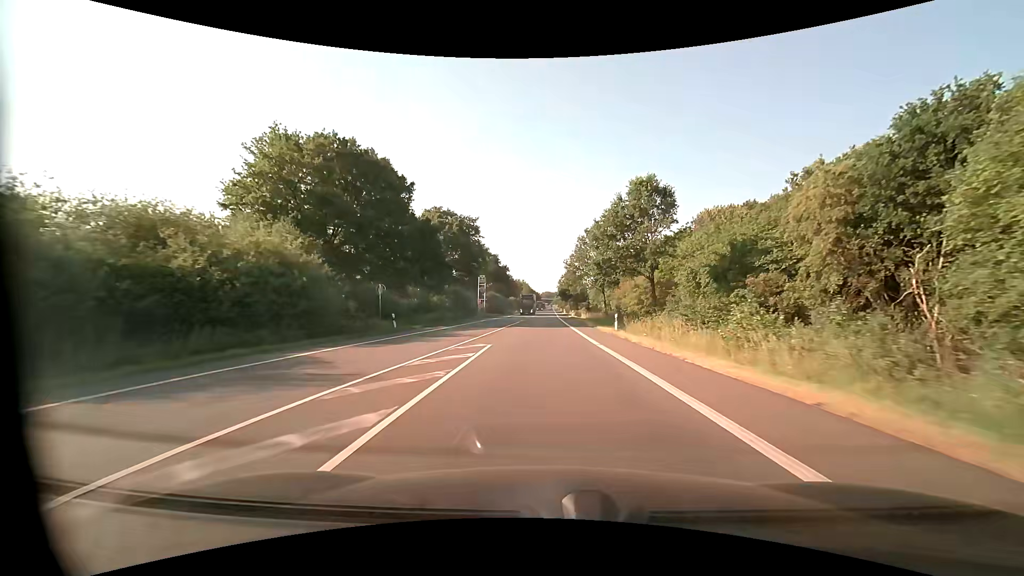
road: primary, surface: asphalt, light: Day
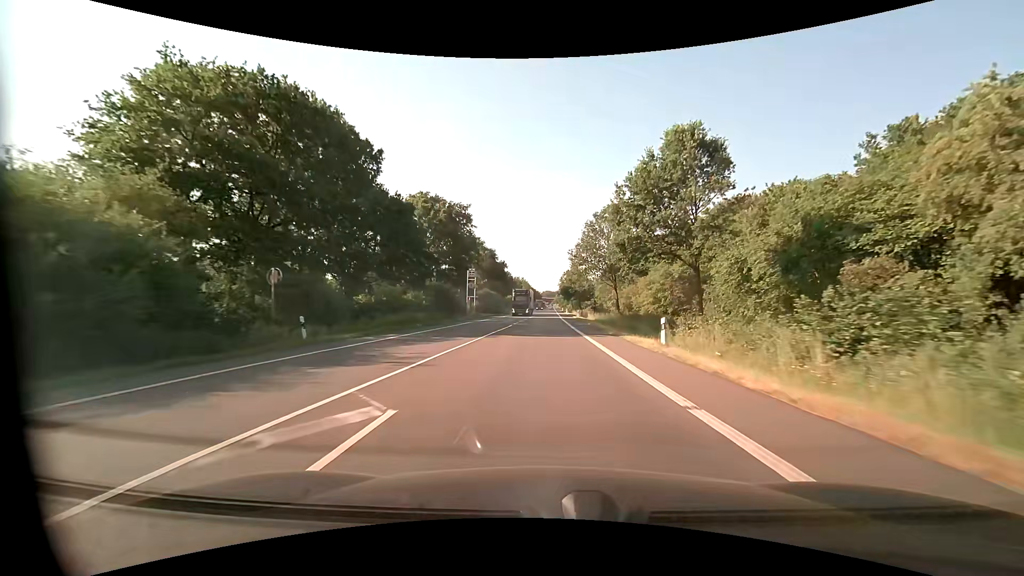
(0.0, +11.6) m; 0°
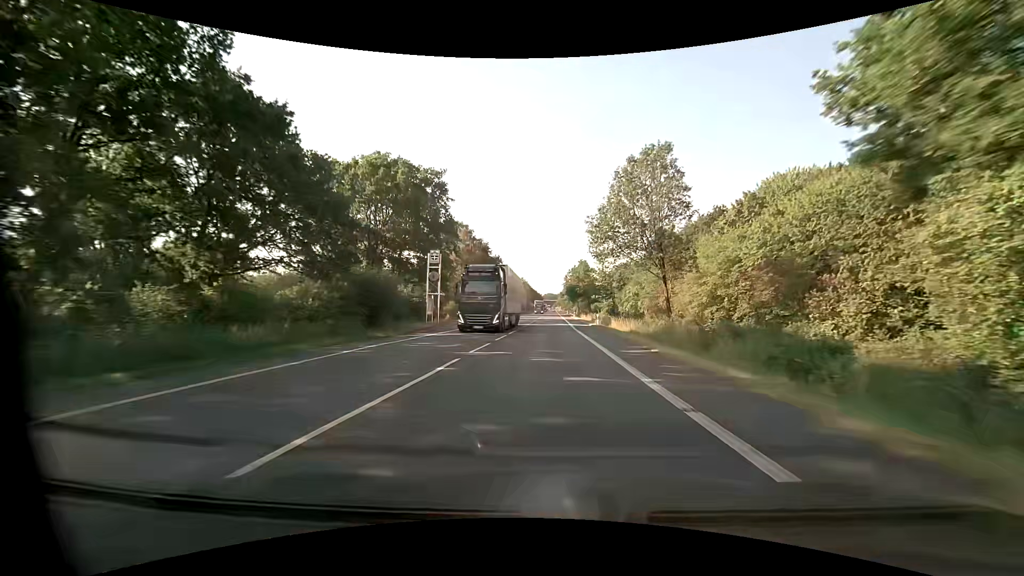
(0.0, +23.2) m; 0°
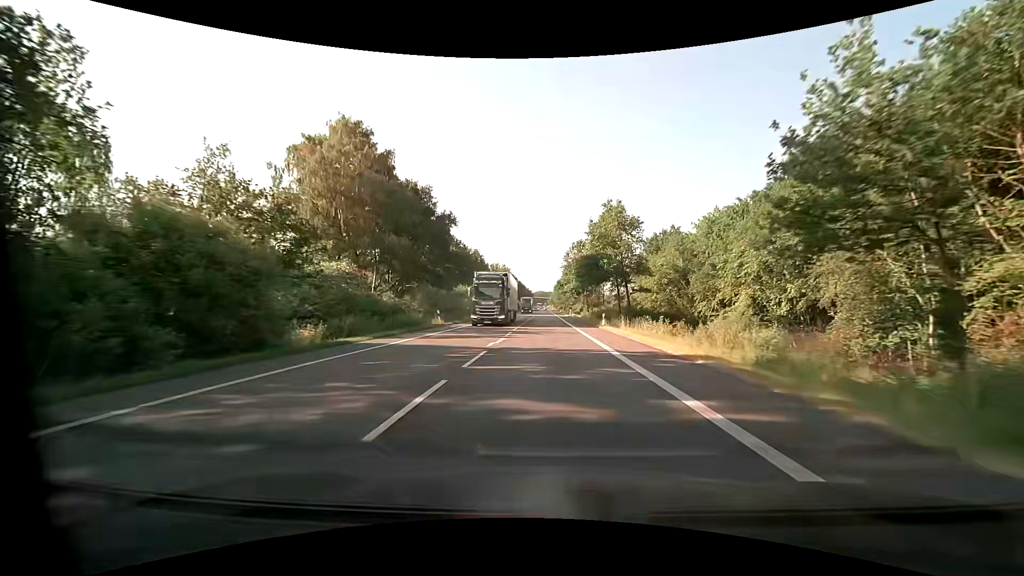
(+0.5, +58.0) m; +1°
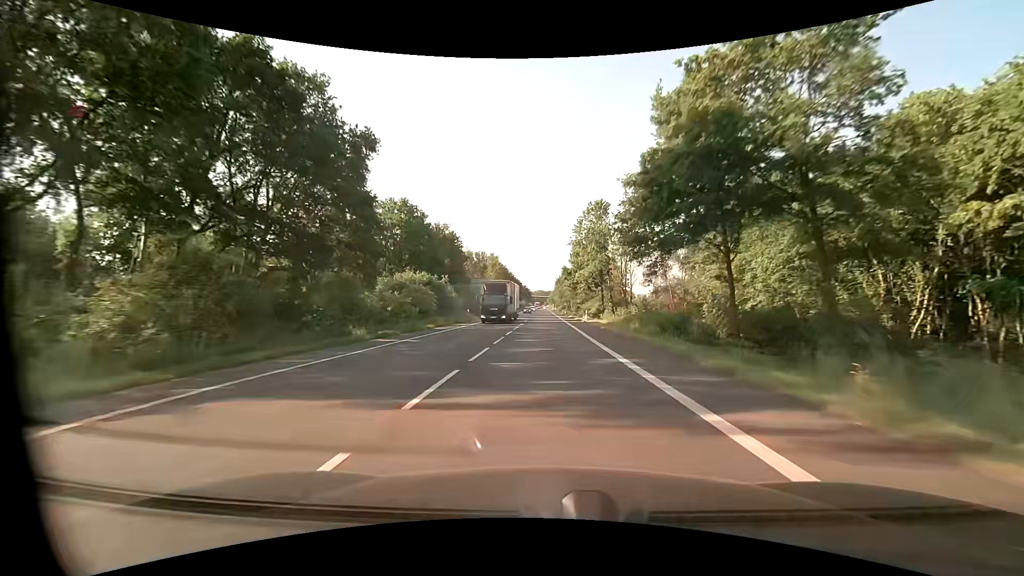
(0.0, +34.8) m; 0°
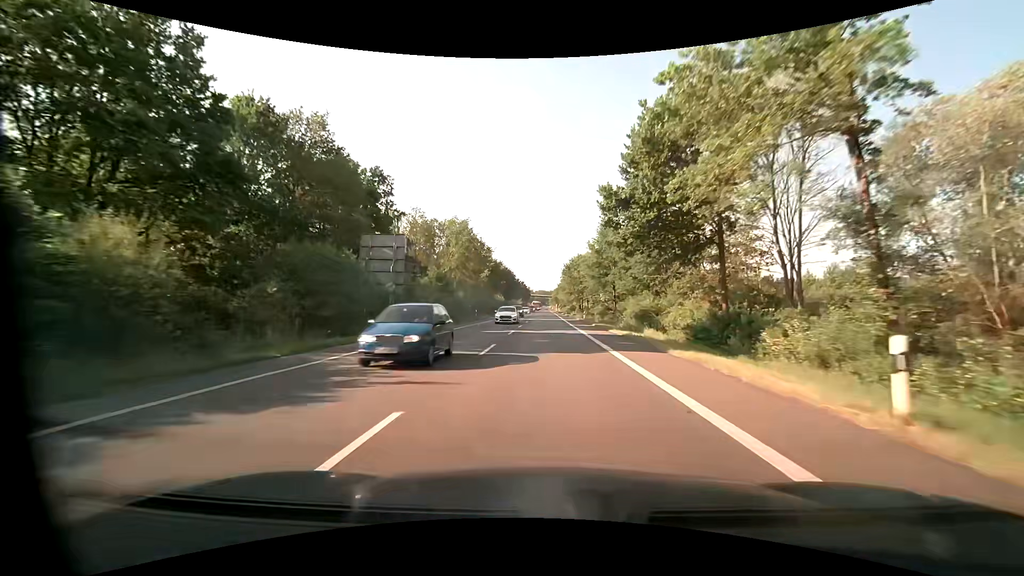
(-0.2, +46.5) m; 0°
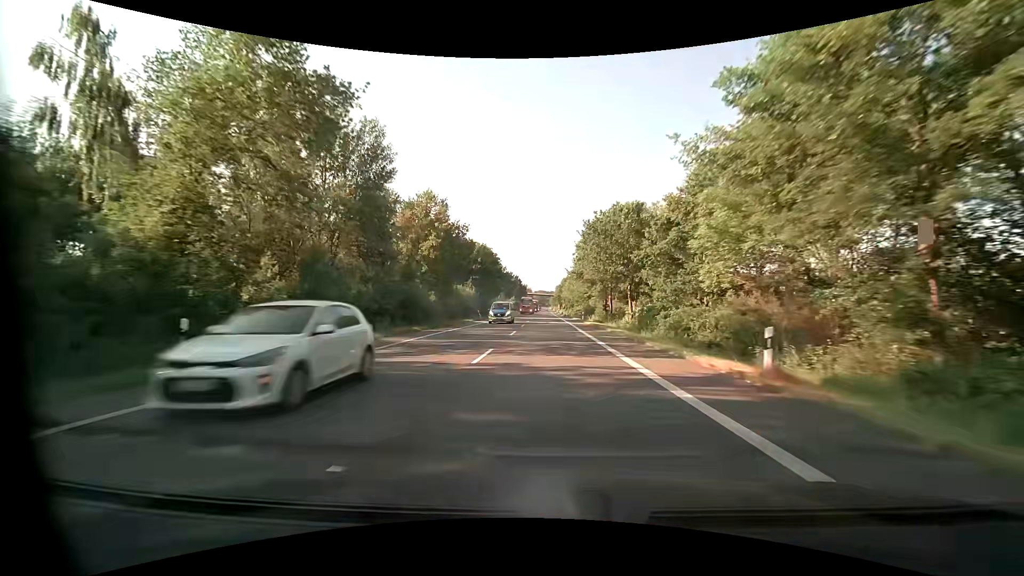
(0.0, +46.9) m; 0°
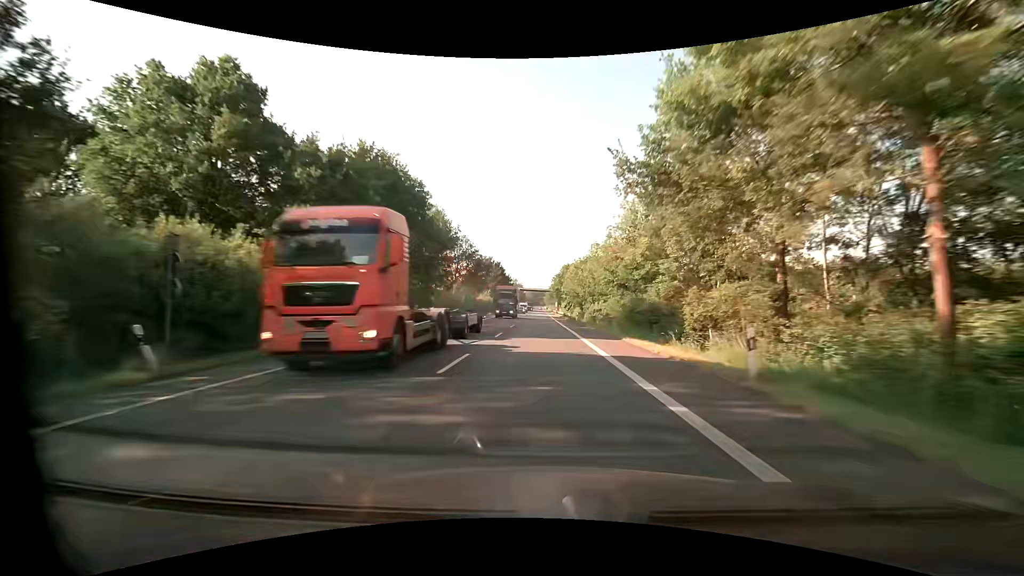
(+0.2, +50.9) m; +1°
(0, +10) (0, +20) (0, +30) (0, +40) (-1, +50) (-1, +60) (-1, +70) (-1, +80) (-1, +90) (-1, +100) m
